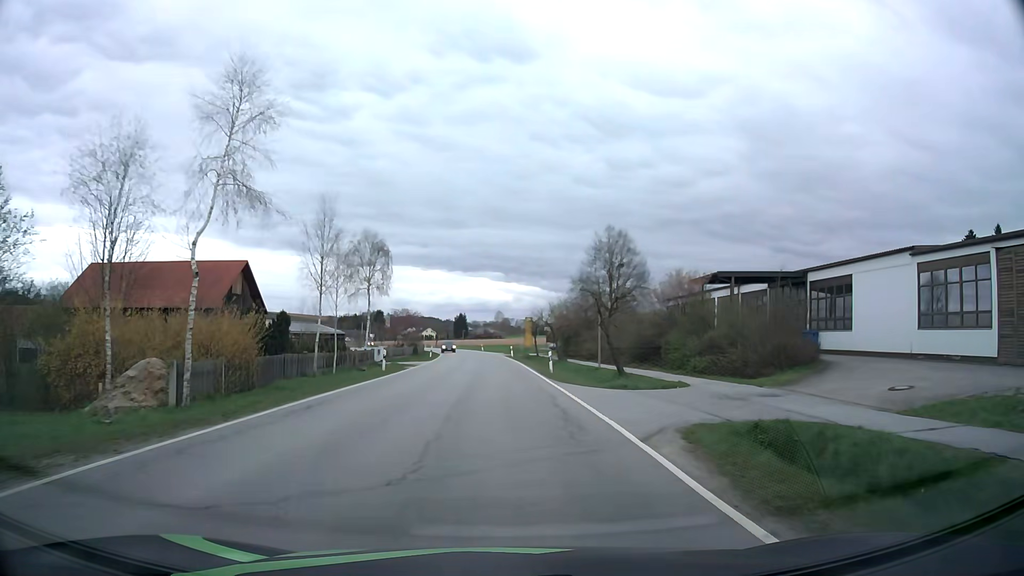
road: secondary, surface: asphalt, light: Day
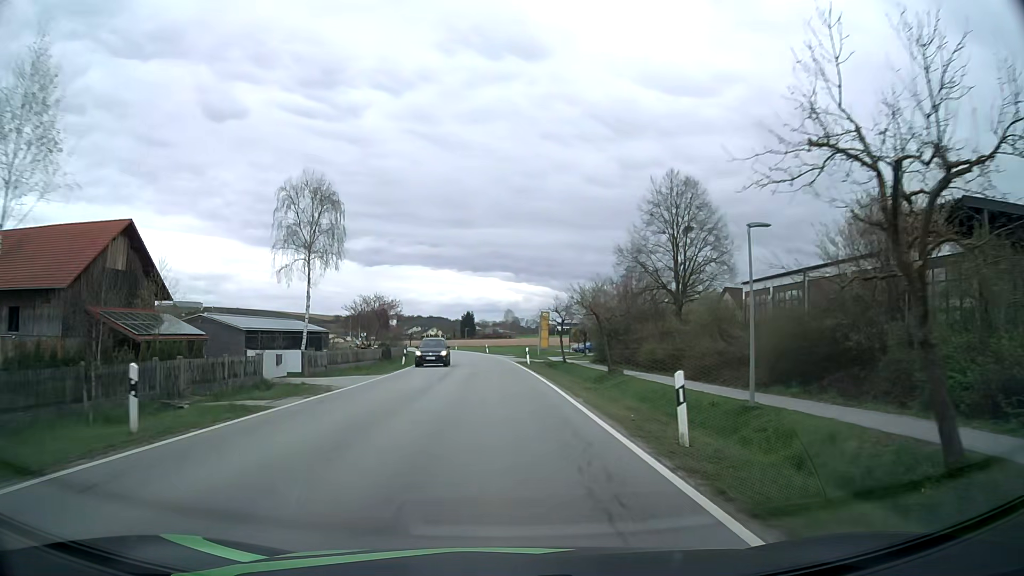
(-0.1, +22.8) m; -1°
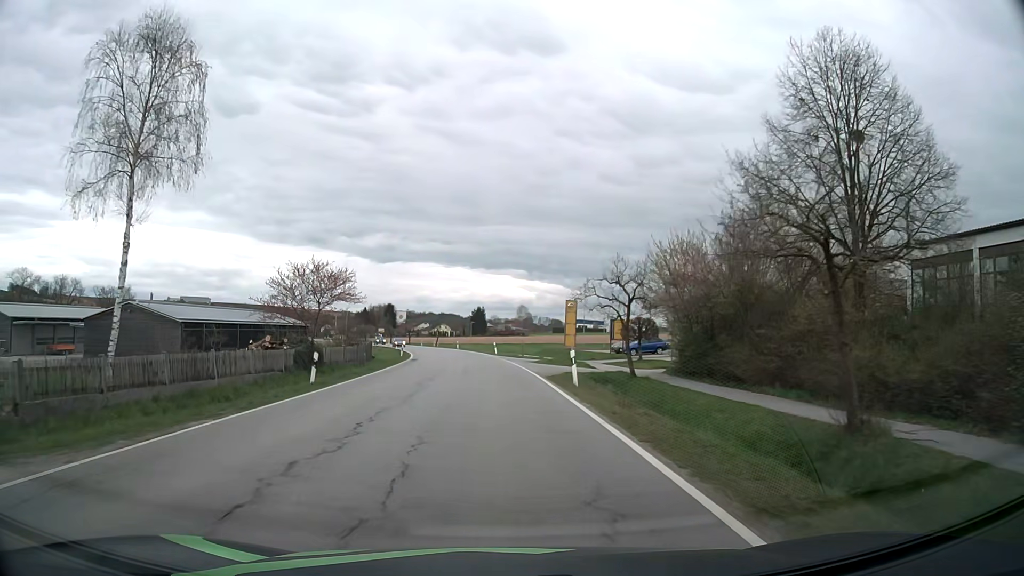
(-0.2, +22.6) m; -1°
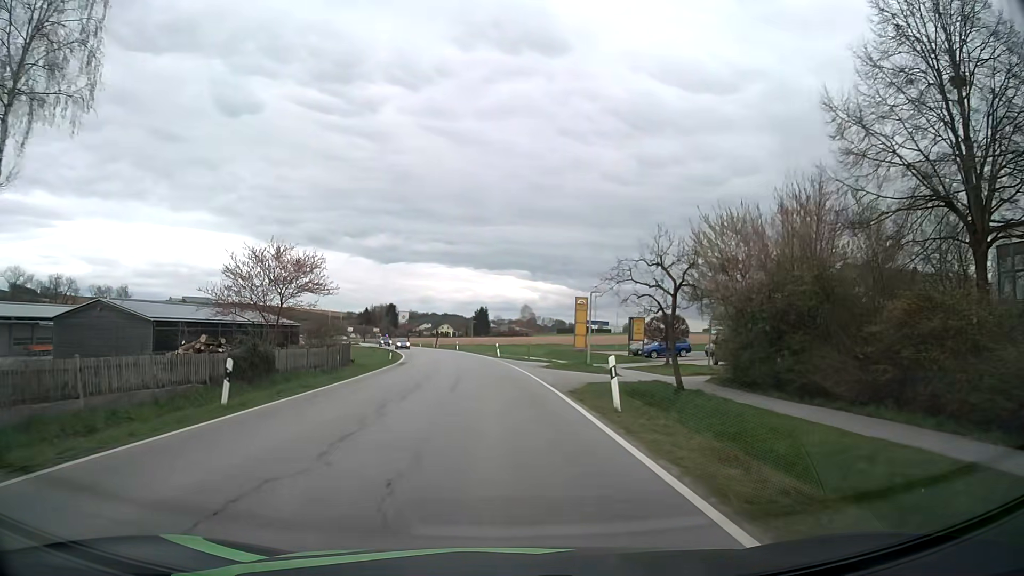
(0.0, +6.9) m; 0°
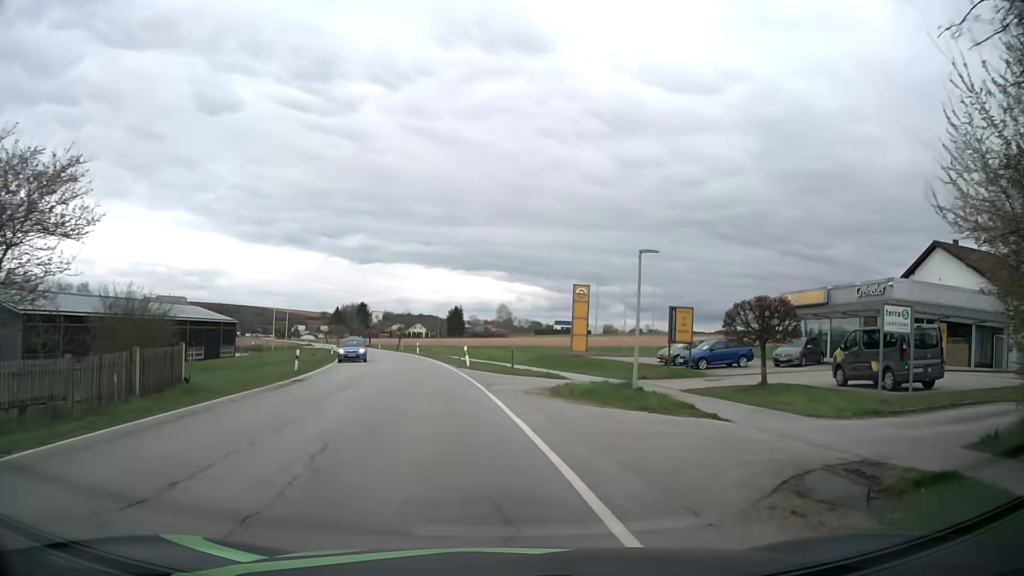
(+0.1, +17.6) m; +2°
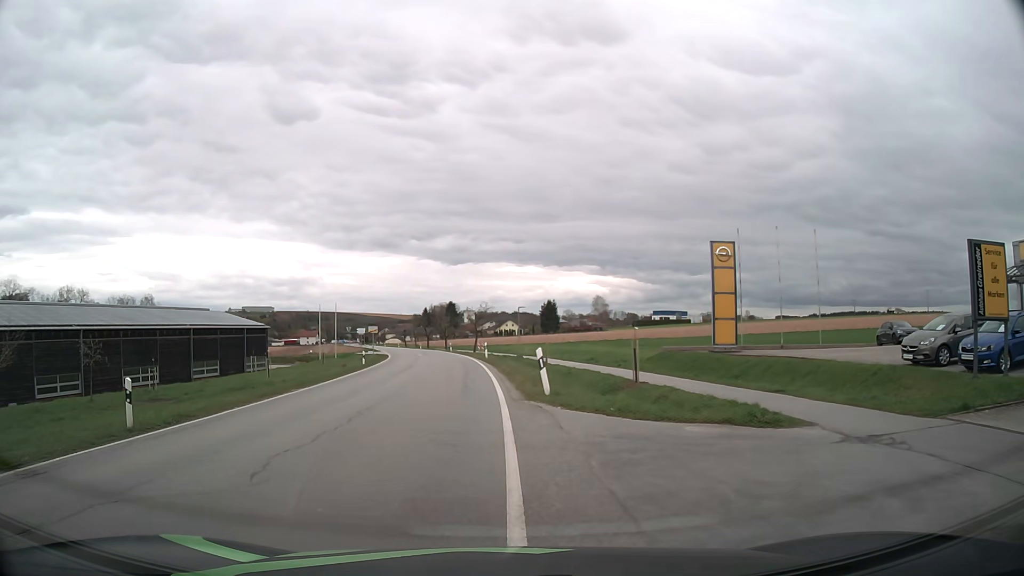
(-0.1, +18.4) m; -9°
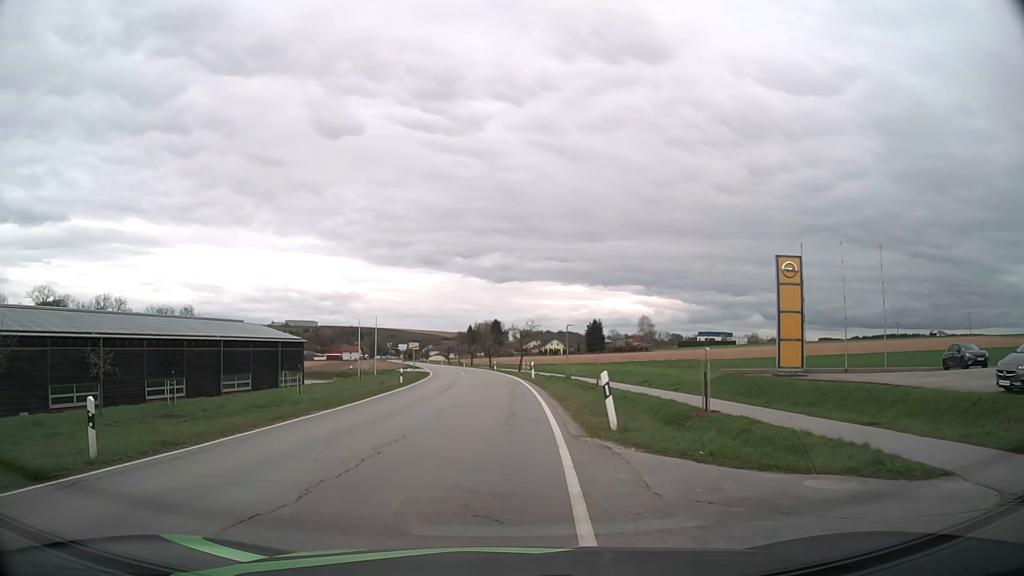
(0.0, +2.9) m; -3°
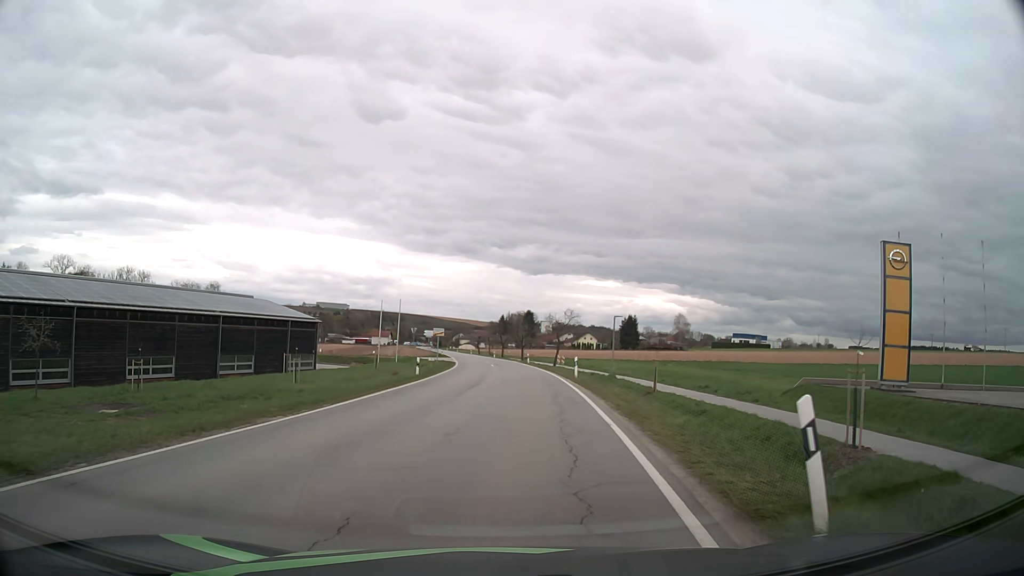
(-0.3, +7.1) m; -3°
(0, +10) (0, +20) (+1, +30) (+1, +40) (+1, +50) (+1, +60) (0, +70) (0, +80) (-1, +90) (-2, +100) m
